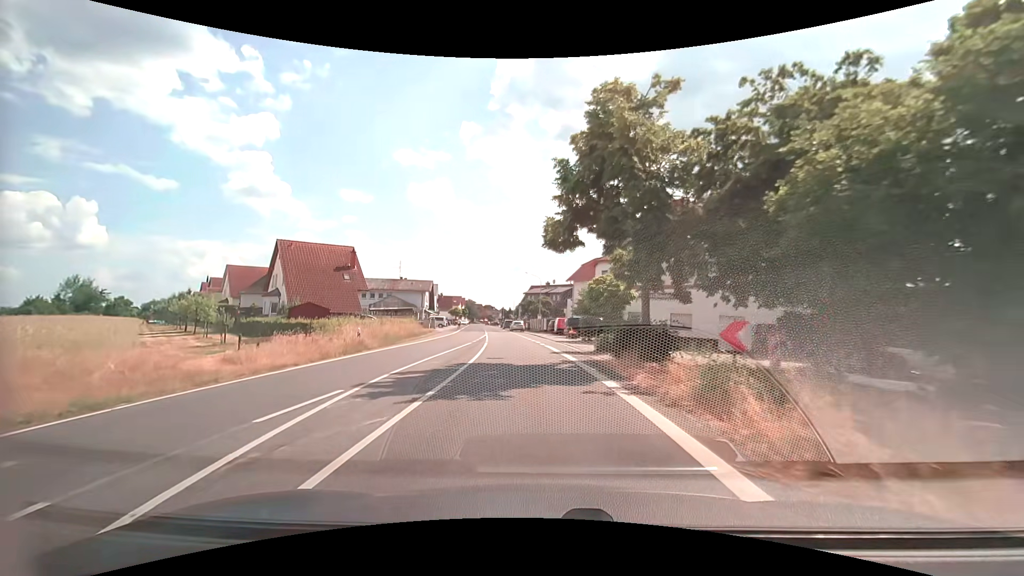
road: secondary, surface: asphalt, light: Day
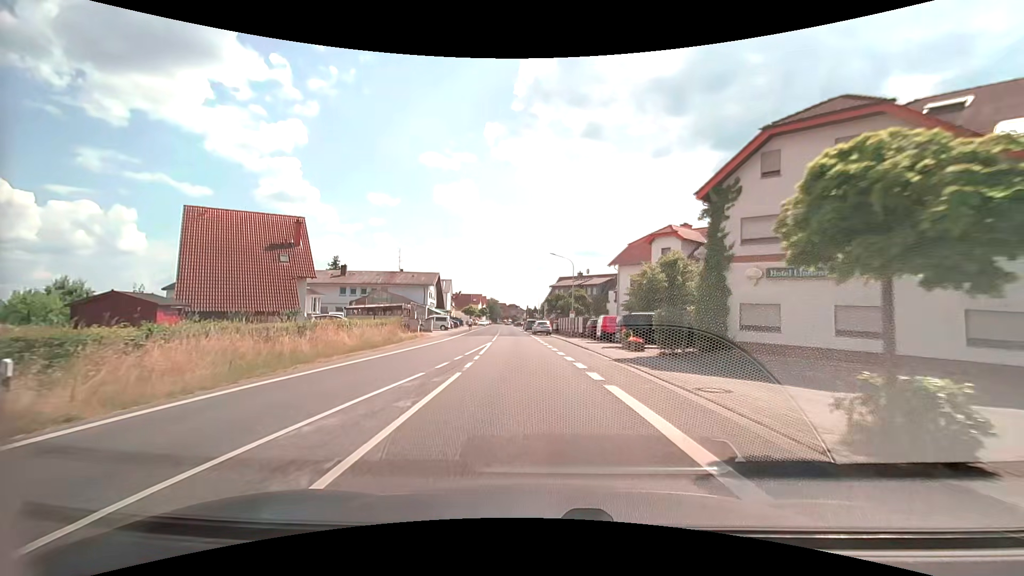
(-0.5, +18.1) m; -3°
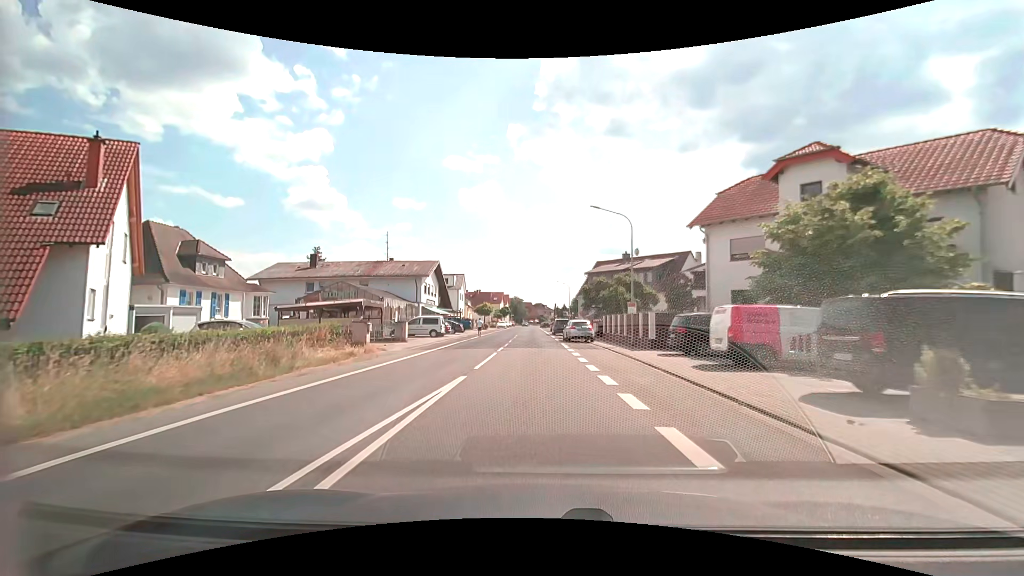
(-0.5, +19.3) m; -3°
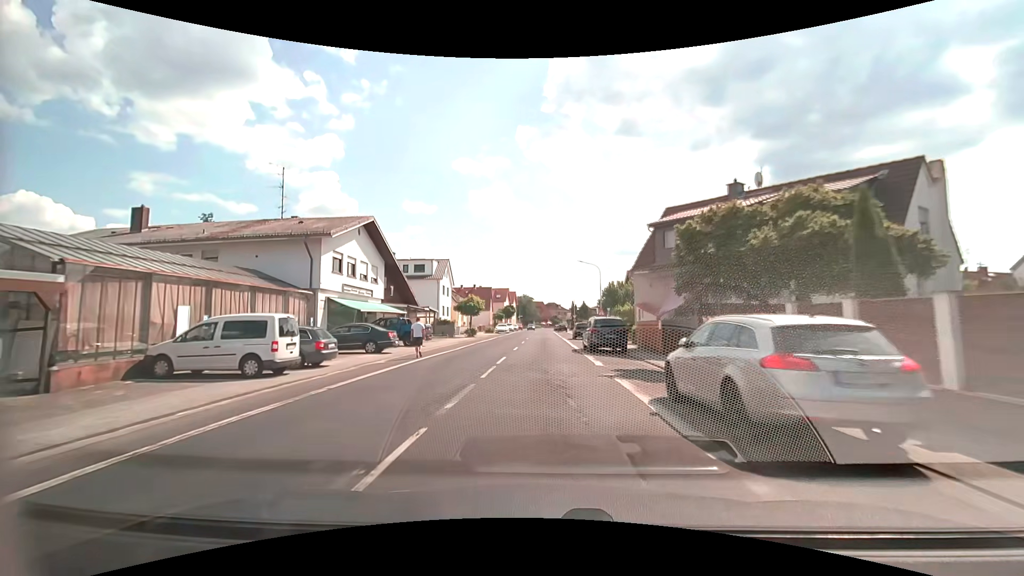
(-0.7, +28.1) m; -1°
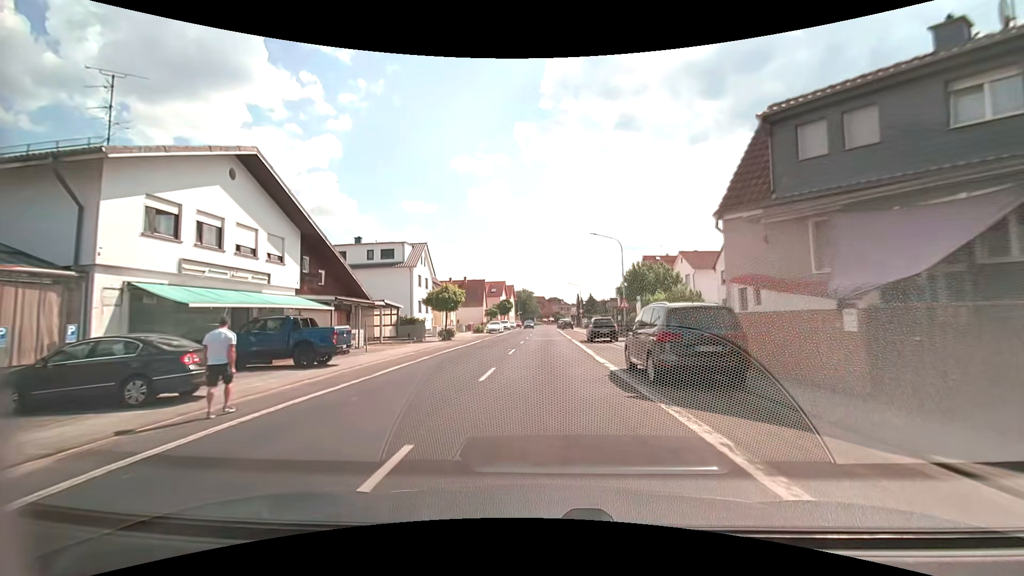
(-0.1, +14.1) m; -1°
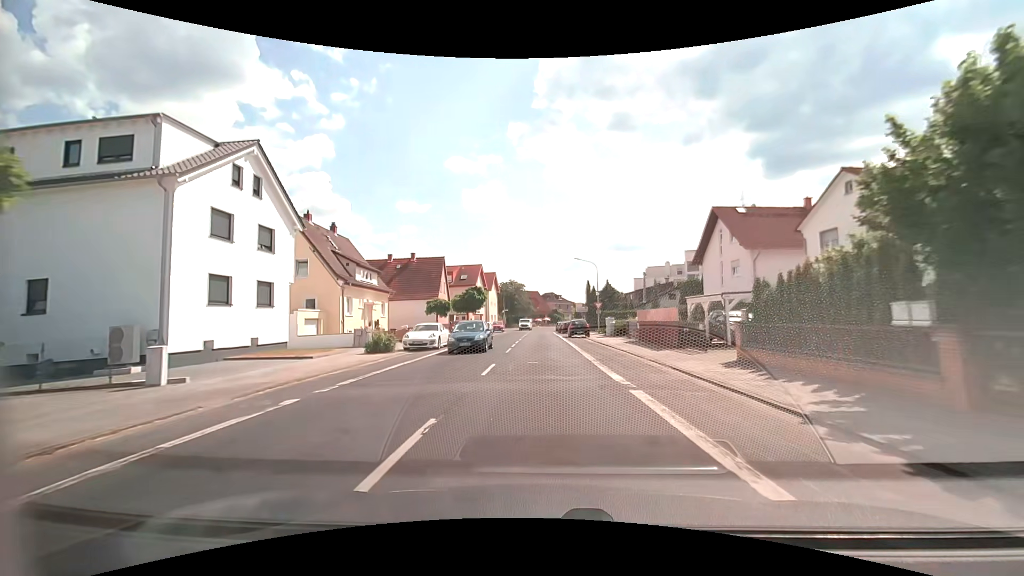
(0.0, +34.1) m; +1°
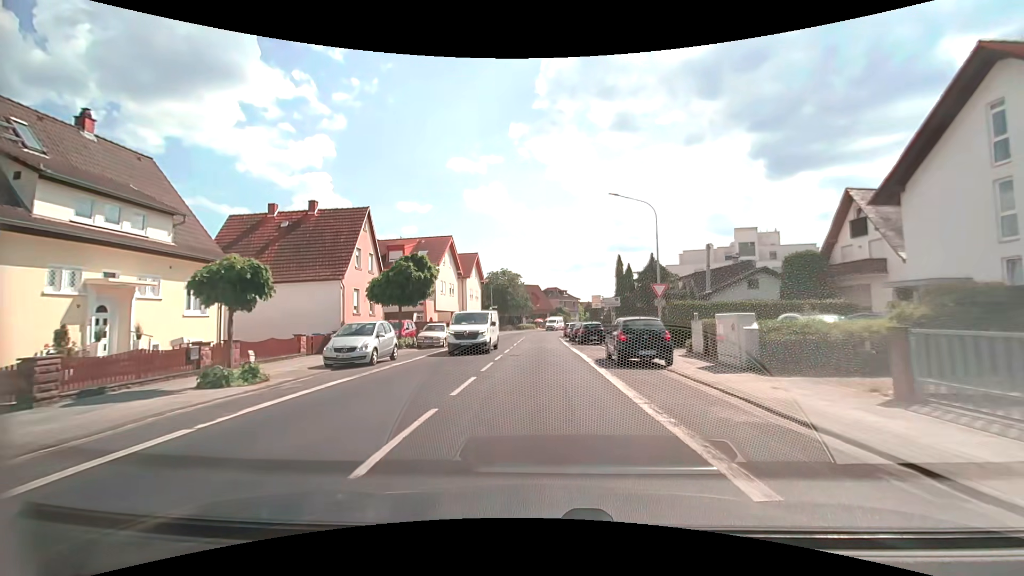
(-0.1, +26.5) m; +1°
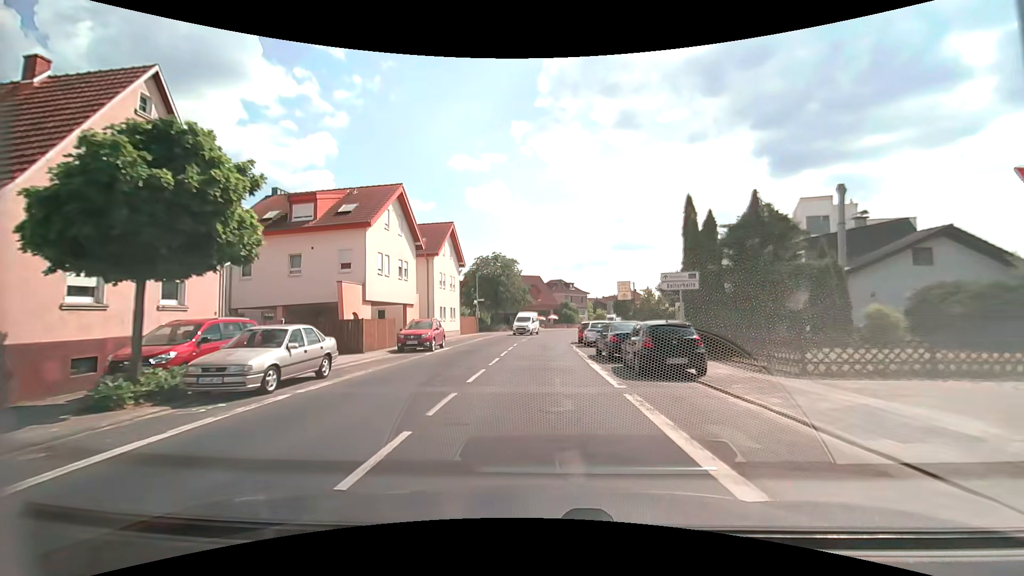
(-0.3, +19.0) m; -1°
(0, +10) (0, +20) (0, +30) (+1, +40) (+2, +50) (+4, +60) (+7, +69) (+11, +78) (+16, +87) (+23, +94) m
